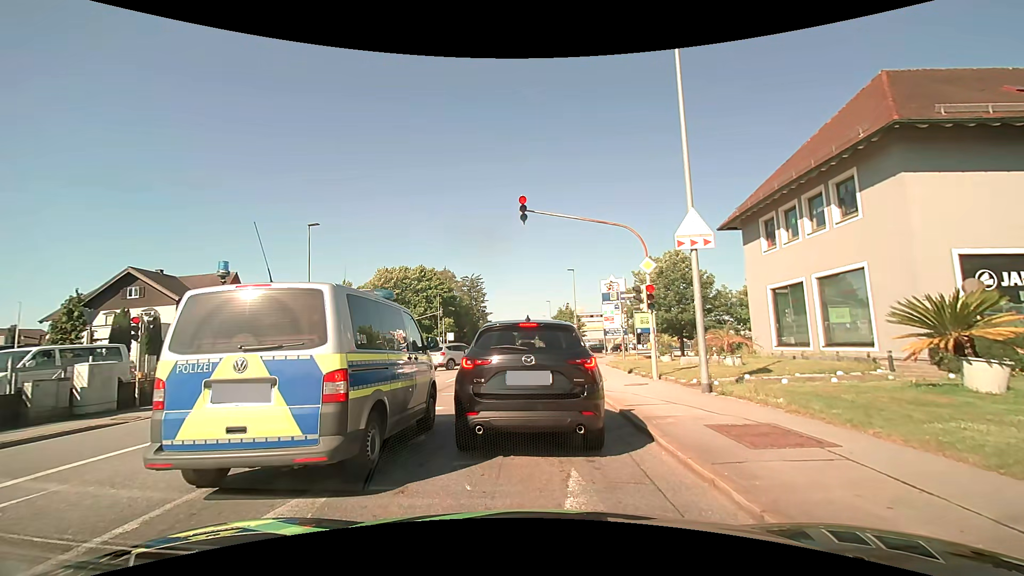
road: tertiary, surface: asphalt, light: Day
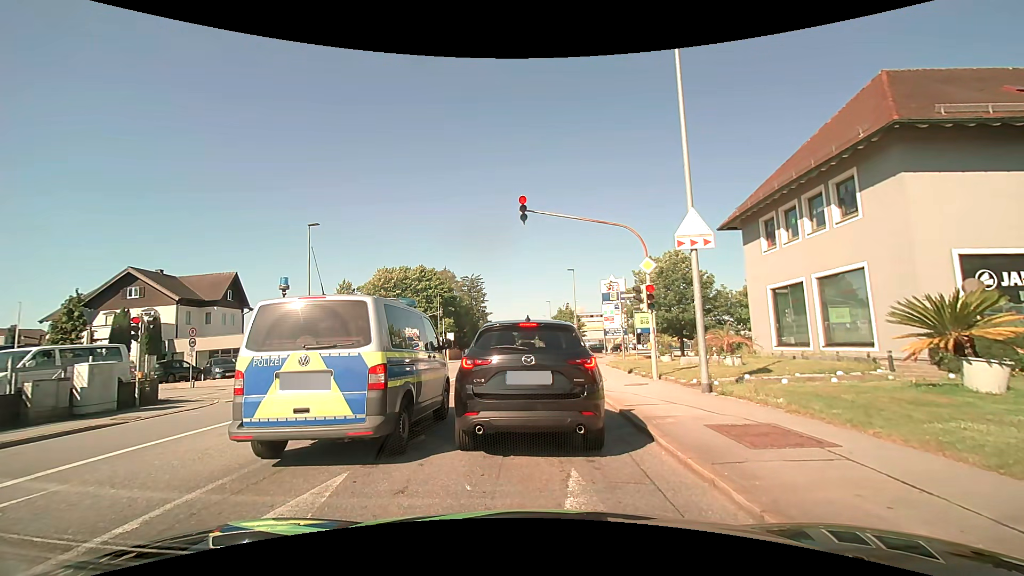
(0.0, 0.0) m; 0°
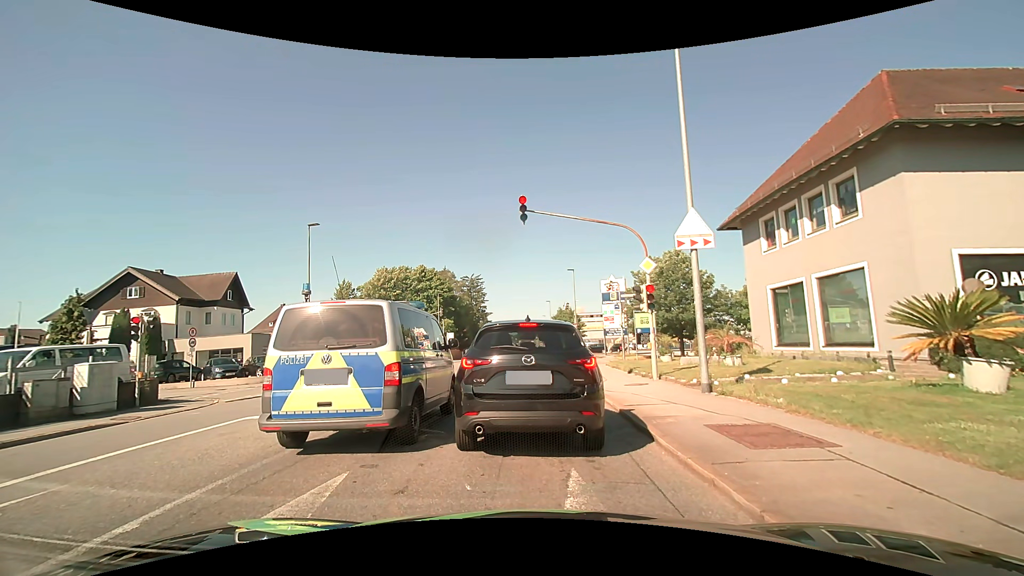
(0.0, 0.0) m; 0°
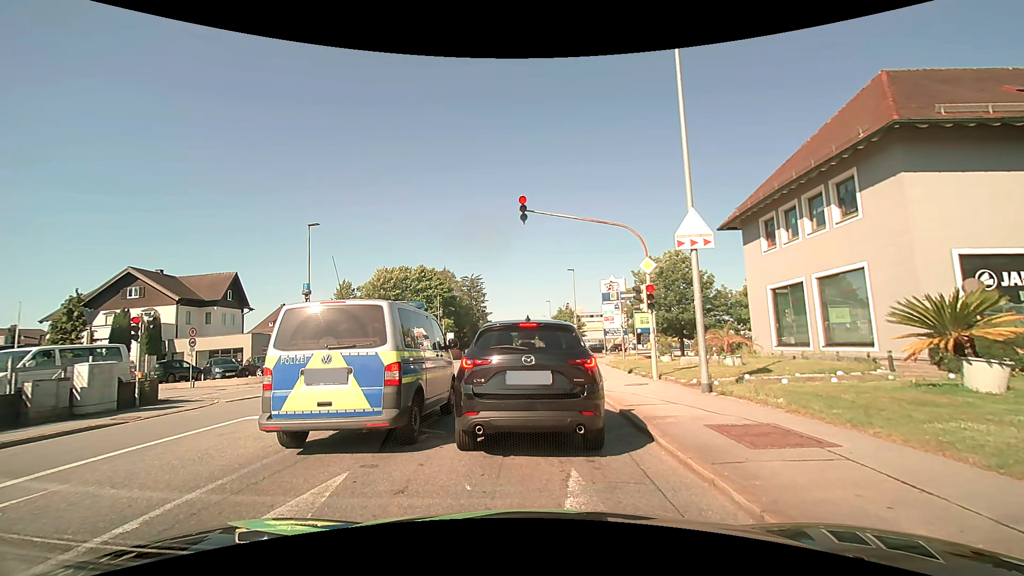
(0.0, 0.0) m; 0°
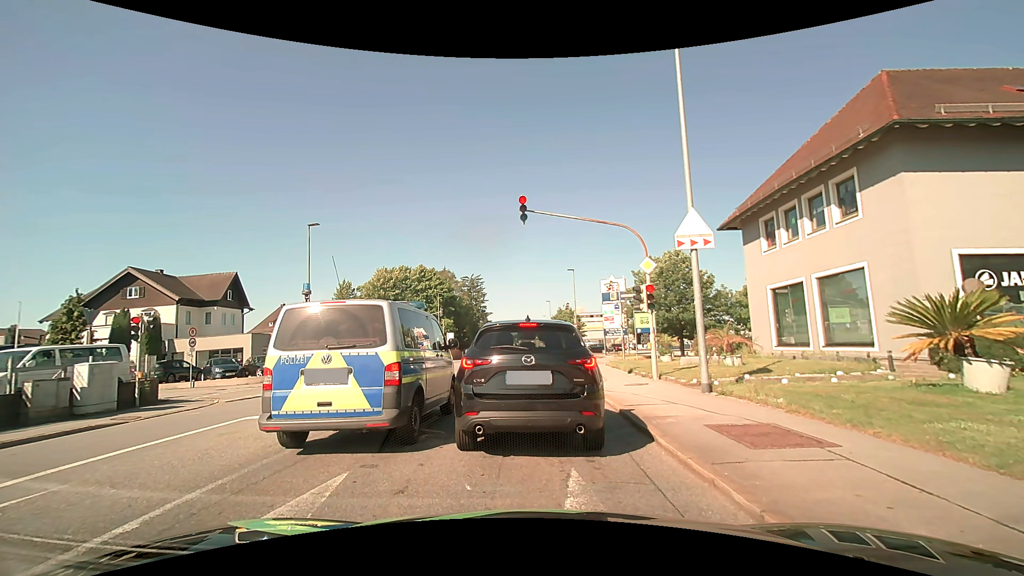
(0.0, 0.0) m; 0°
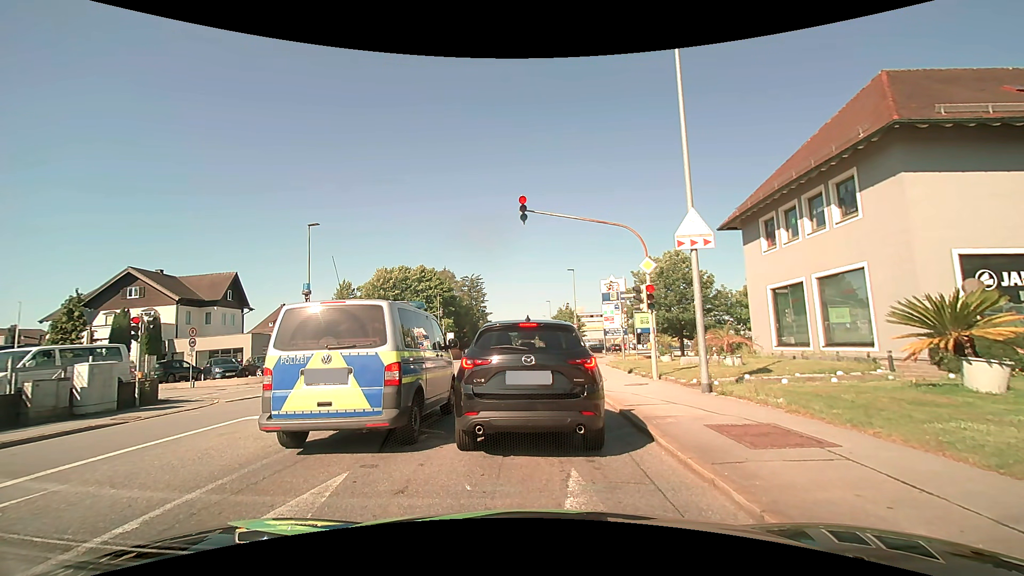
(0.0, 0.0) m; 0°
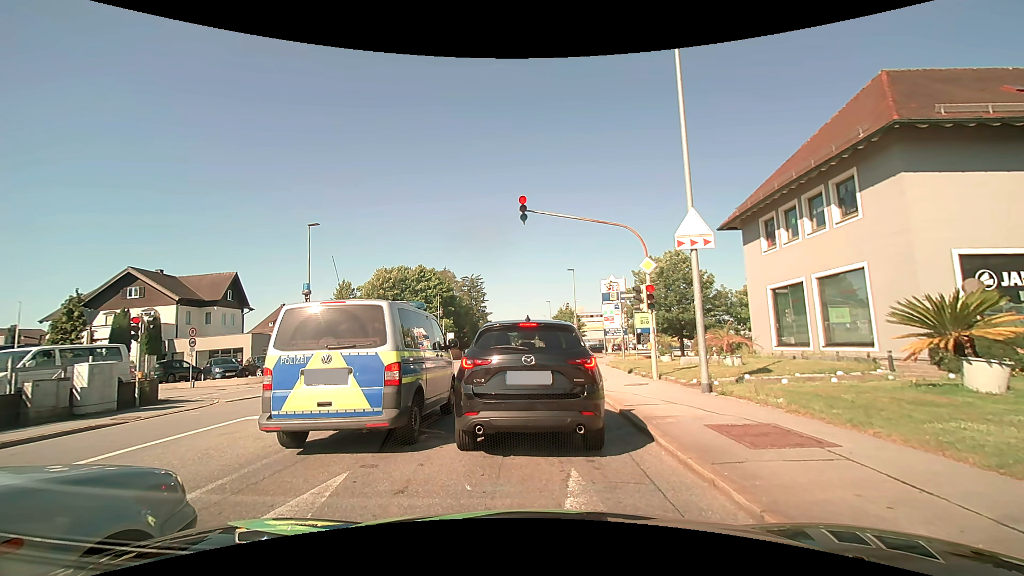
(0.0, 0.0) m; 0°
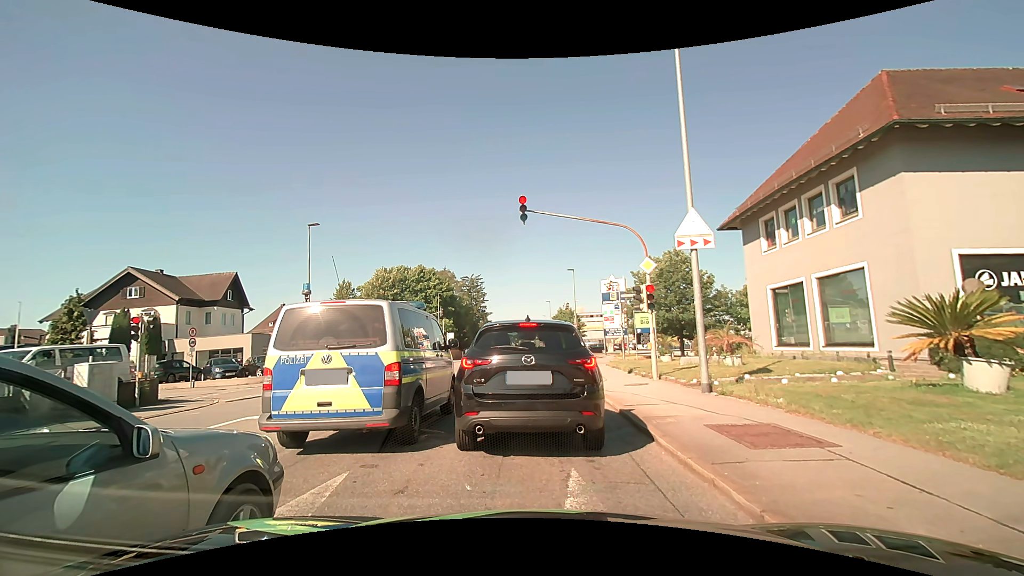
(0.0, 0.0) m; 0°
(0, +10) (+1, +20) (+1, +30) (+2, +40) (+2, +50) (+2, +60) (+3, +70) (+3, +80) (+4, +90) (+4, +100) m
